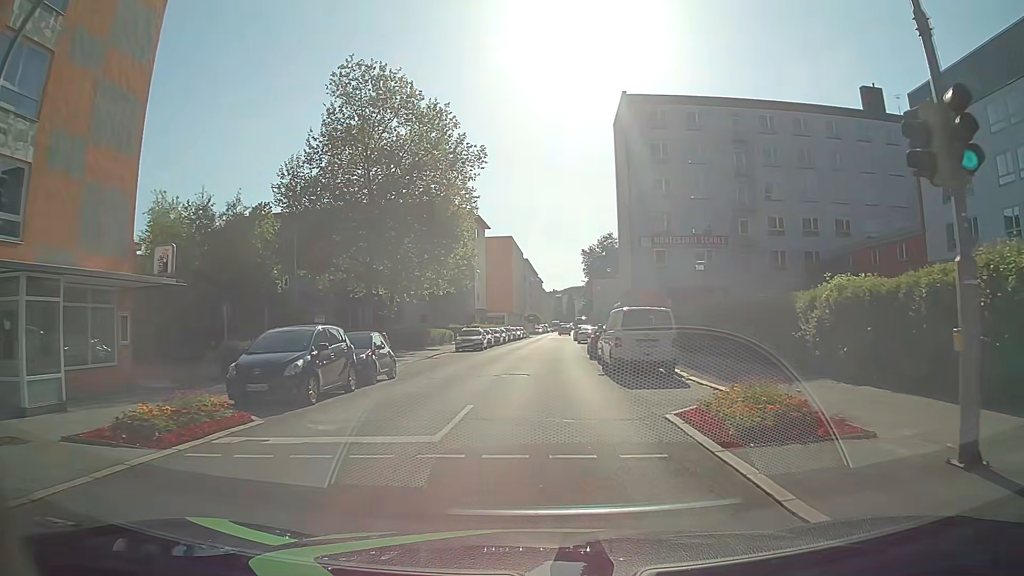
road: tertiary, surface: asphalt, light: Day
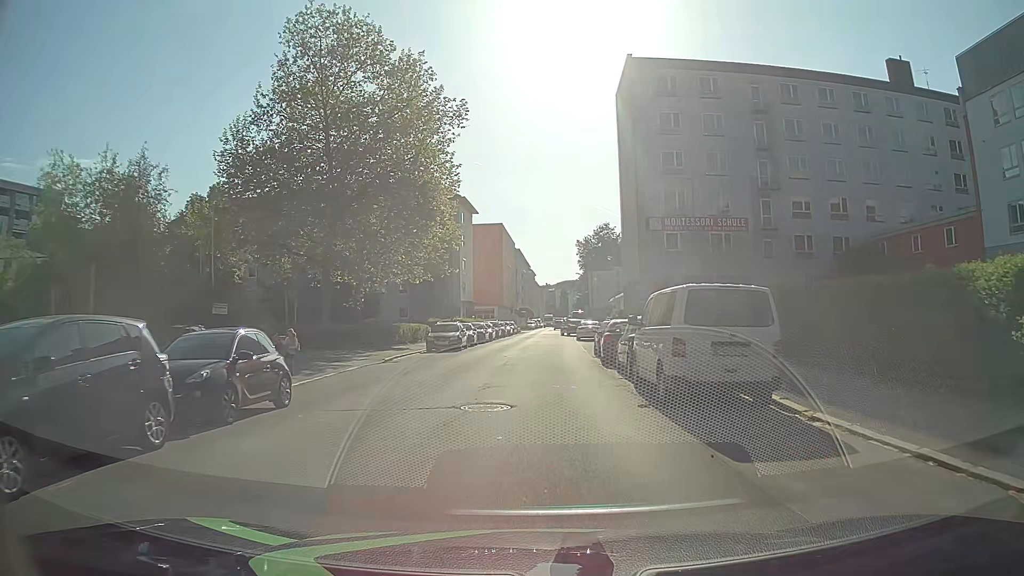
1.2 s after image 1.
(0.0, +8.7) m; 0°
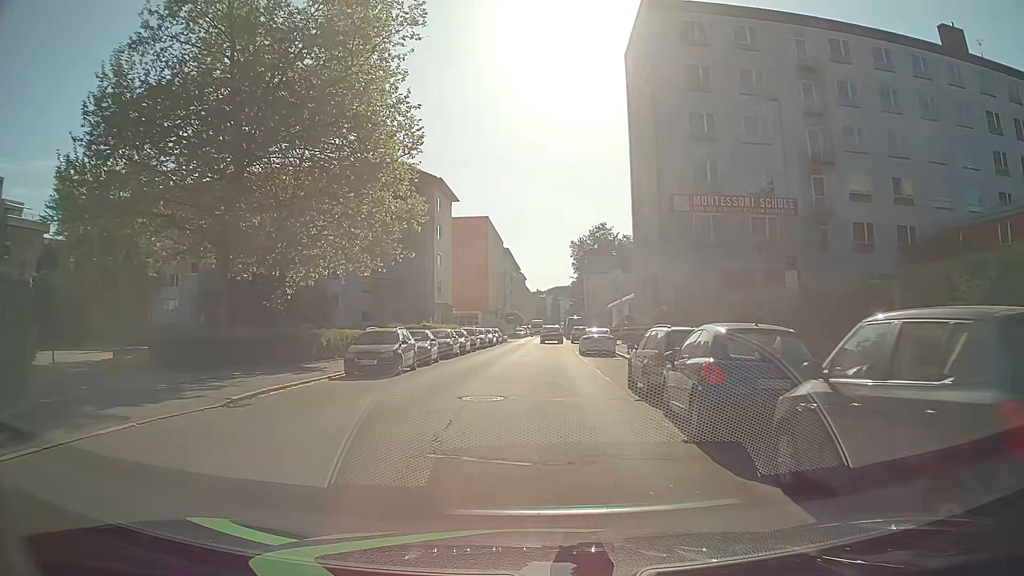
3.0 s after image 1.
(+0.2, +13.4) m; +2°
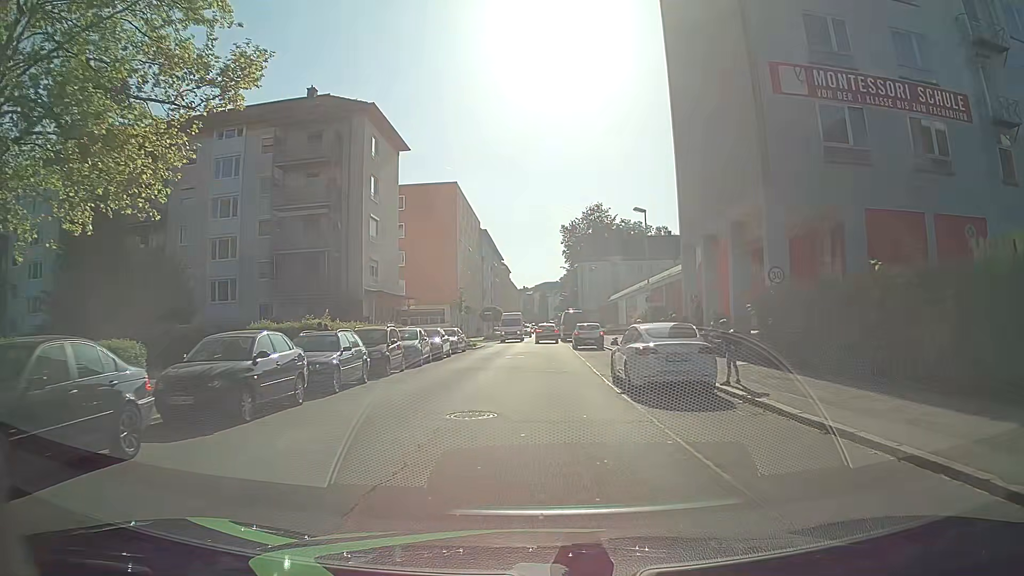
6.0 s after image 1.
(+0.1, +22.3) m; 0°
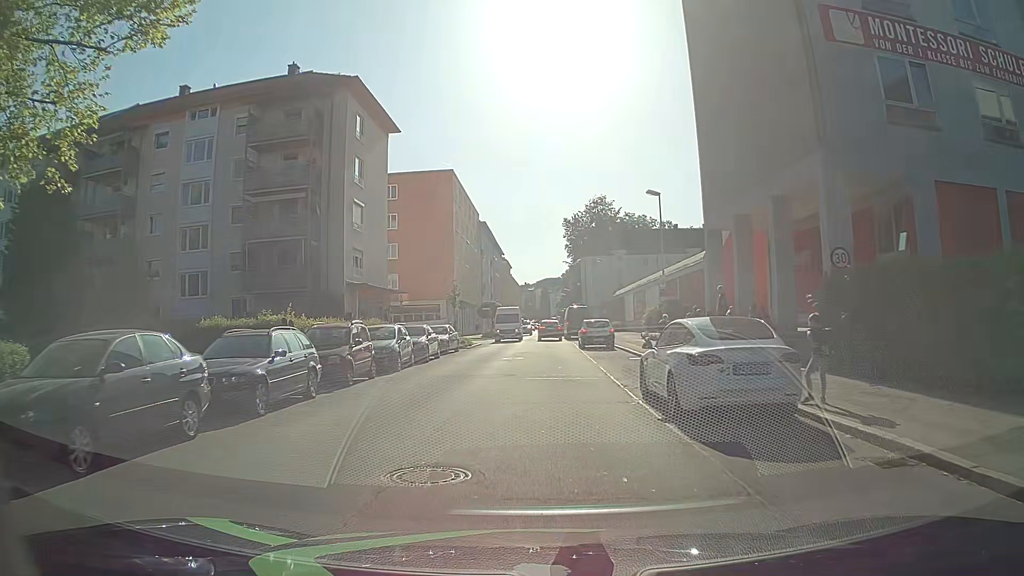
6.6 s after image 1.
(0.0, +4.5) m; 0°
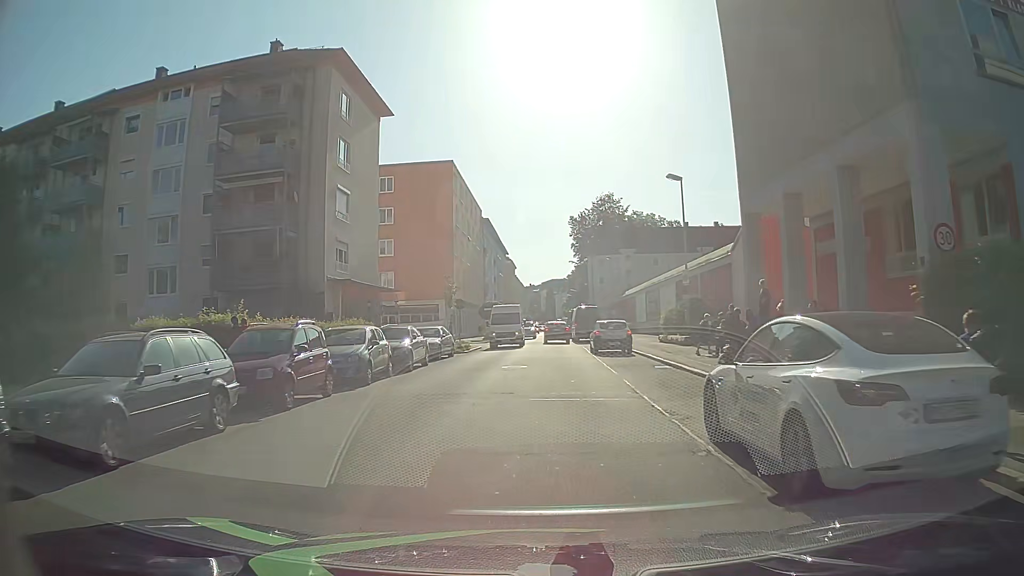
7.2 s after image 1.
(0.0, +4.5) m; -1°
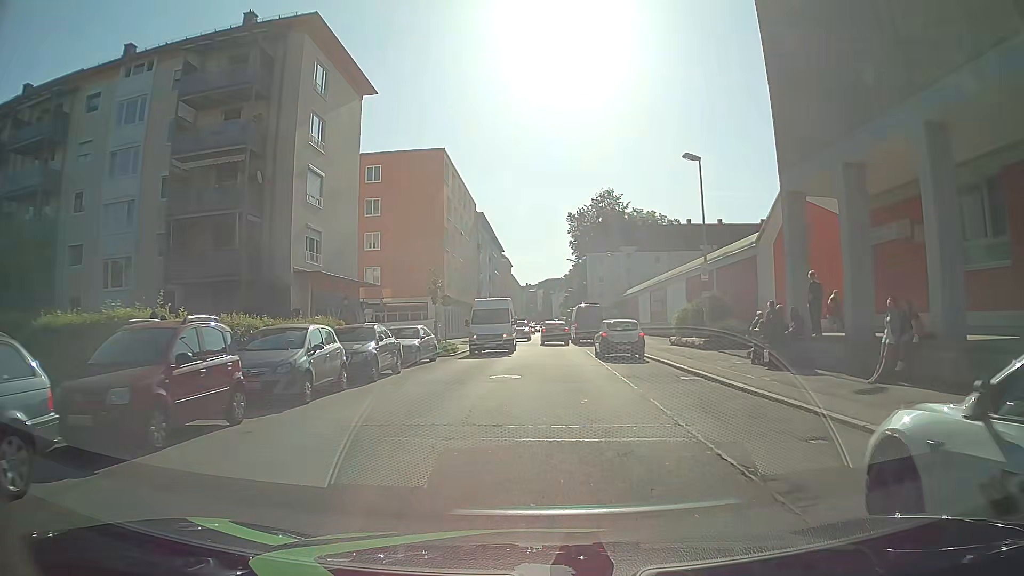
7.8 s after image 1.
(0.0, +4.3) m; +2°
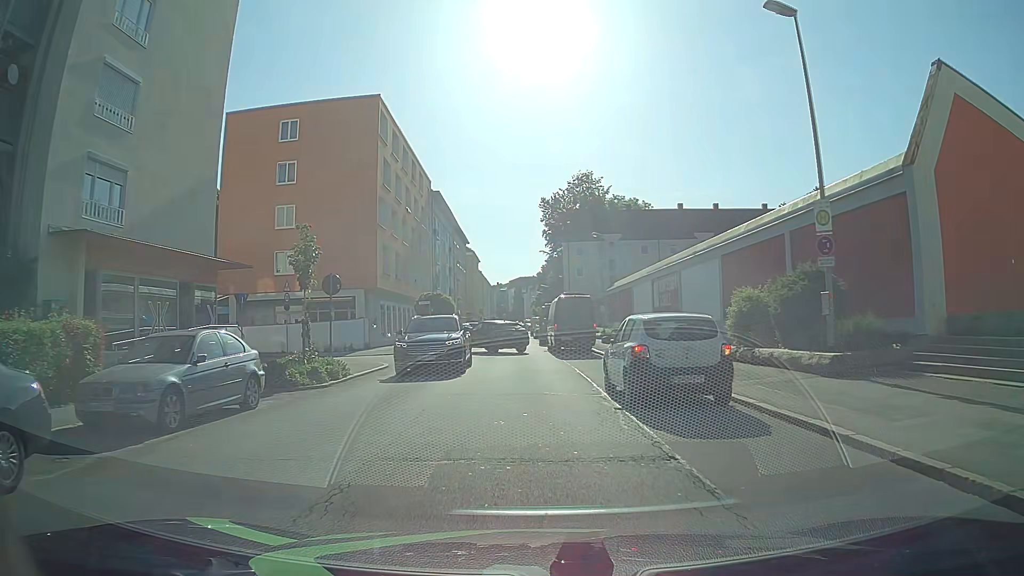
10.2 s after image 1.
(-0.1, +14.7) m; 0°
